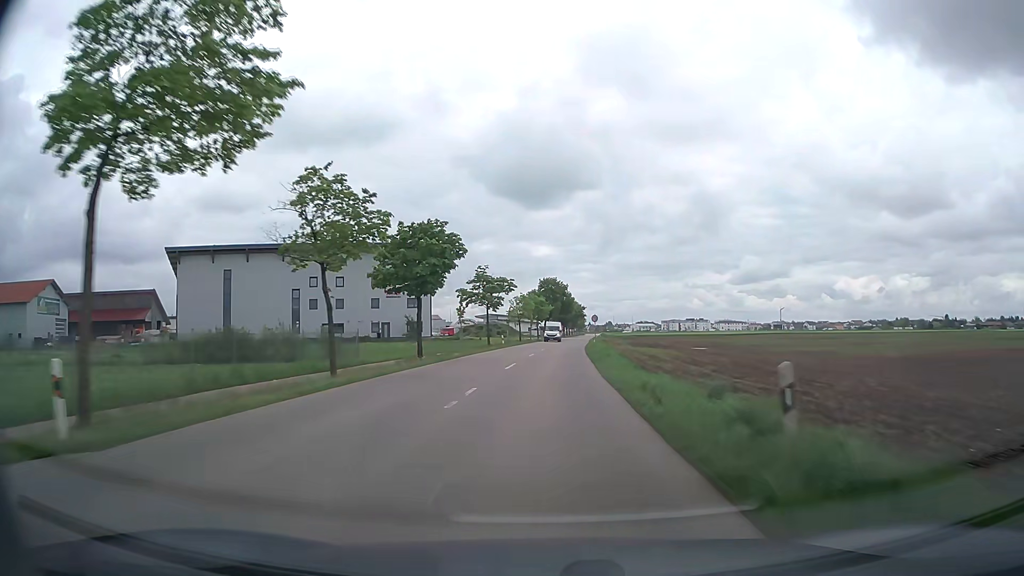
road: tertiary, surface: asphalt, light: Day
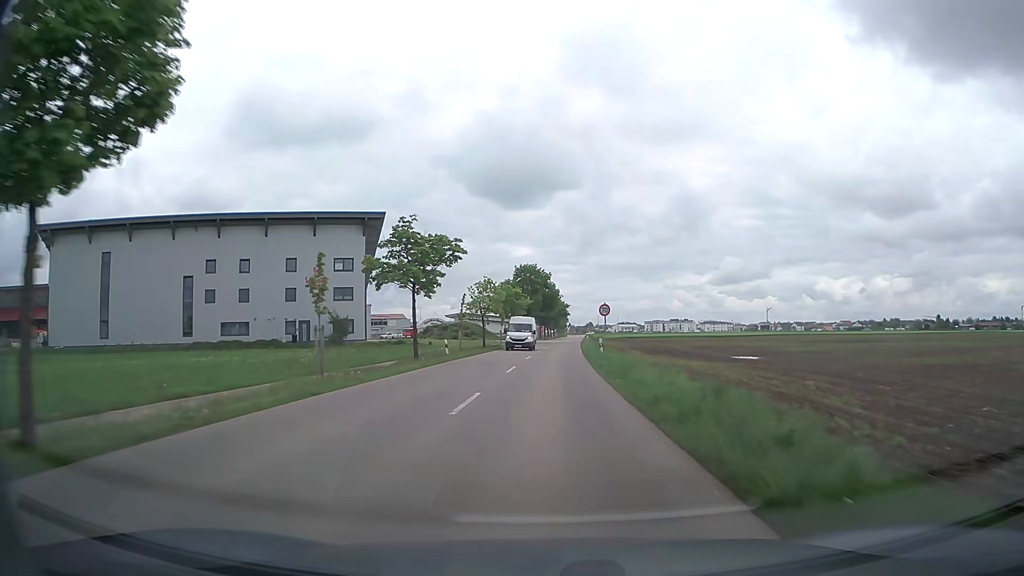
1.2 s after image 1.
(+0.3, +24.5) m; +2°
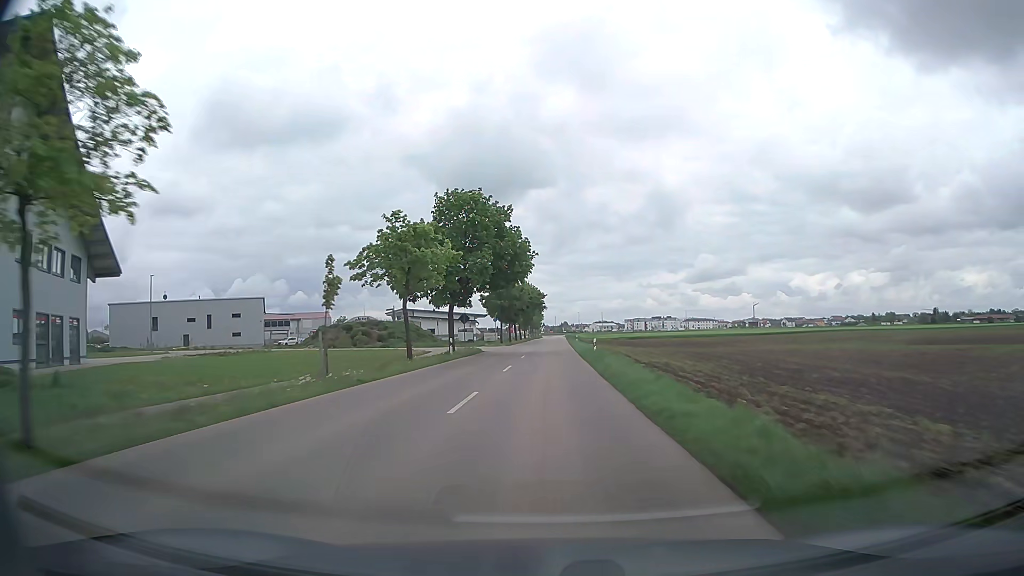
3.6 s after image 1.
(+1.3, +47.8) m; +2°
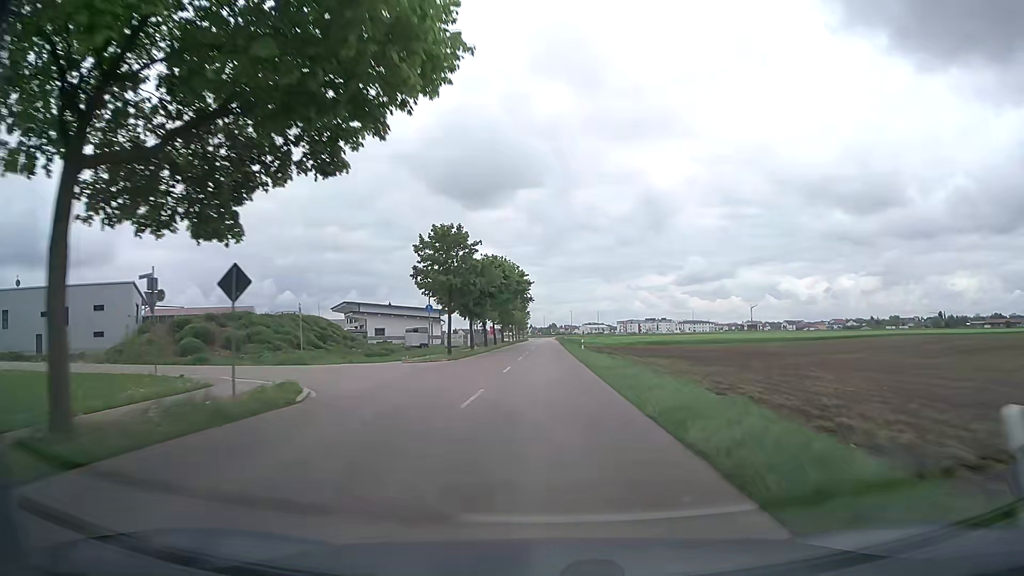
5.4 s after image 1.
(+0.3, +35.0) m; +1°
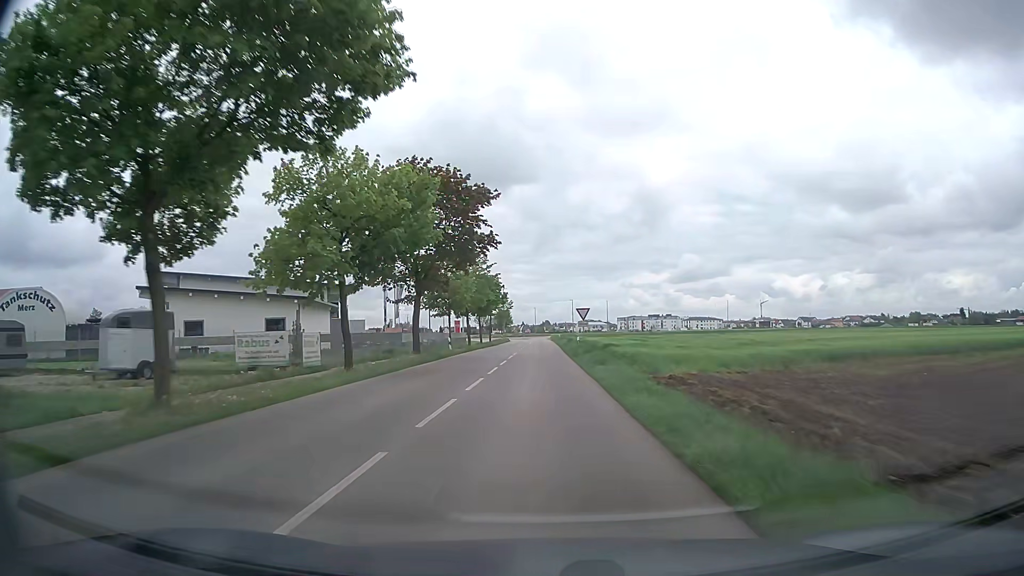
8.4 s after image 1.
(+0.4, +56.7) m; +1°
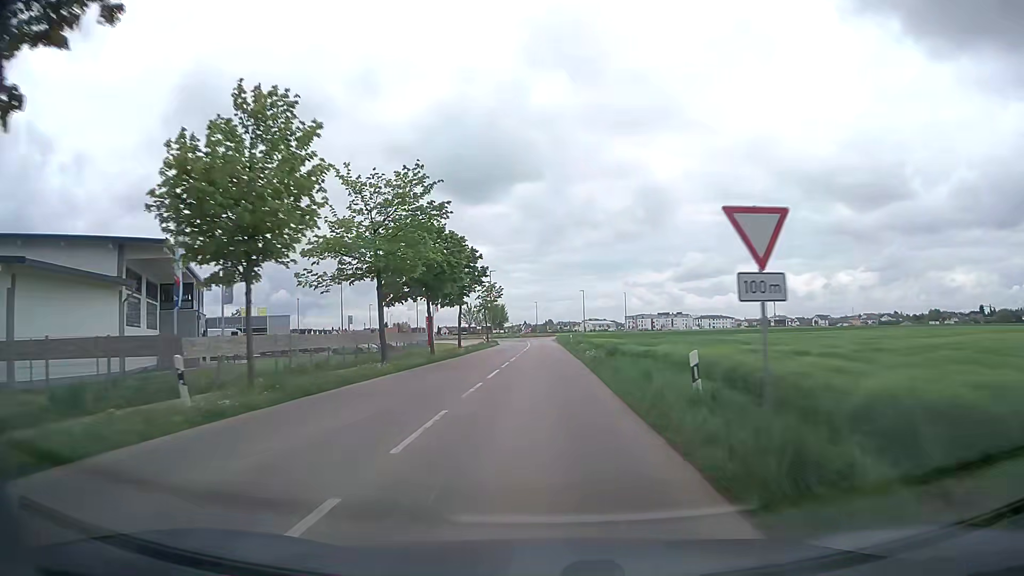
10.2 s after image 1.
(-0.2, +32.1) m; -1°
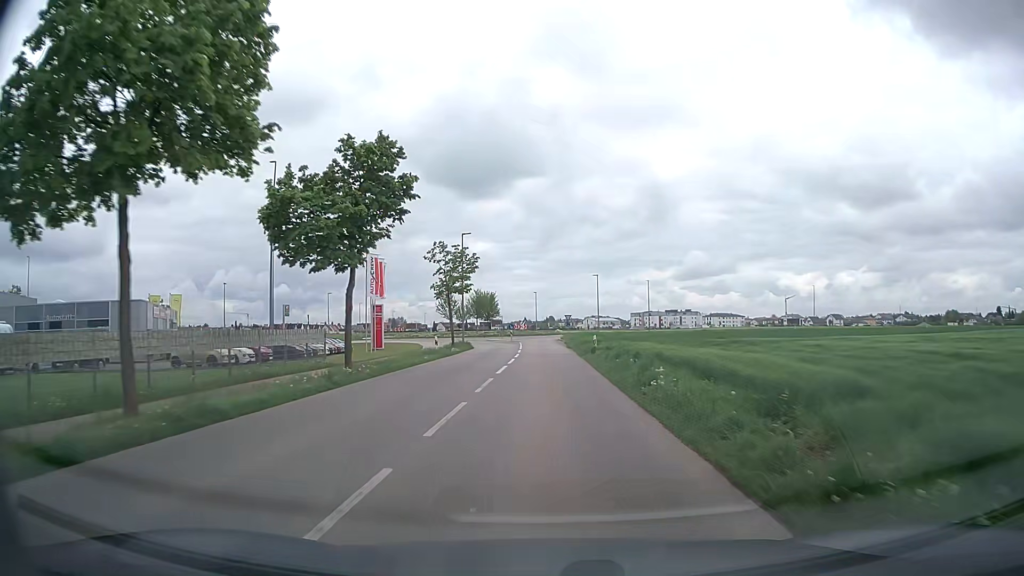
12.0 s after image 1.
(+0.1, +28.6) m; 0°
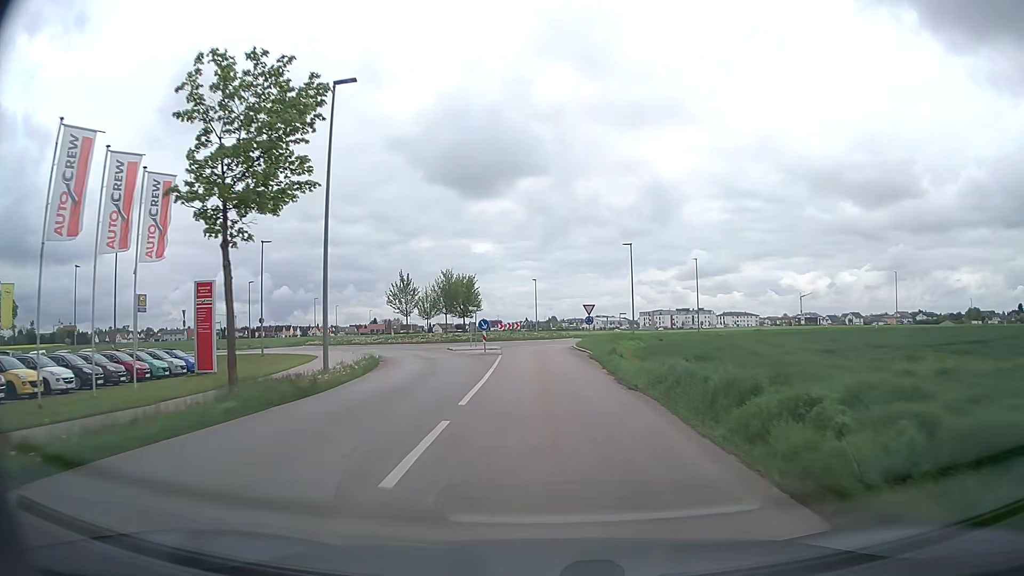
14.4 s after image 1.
(-0.1, +32.7) m; 0°
(0, +10) (0, +20) (0, +30) (0, +40) (+1, +50) (+4, +59) (+6, +69) (+2, +78) (-5, +85) (-13, +90) m
